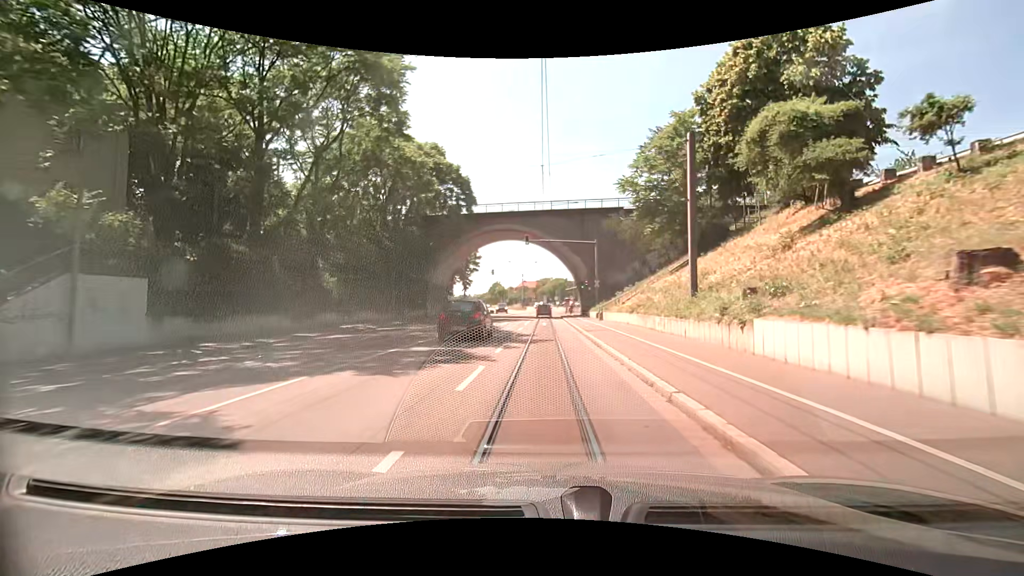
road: primary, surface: asphalt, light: Day
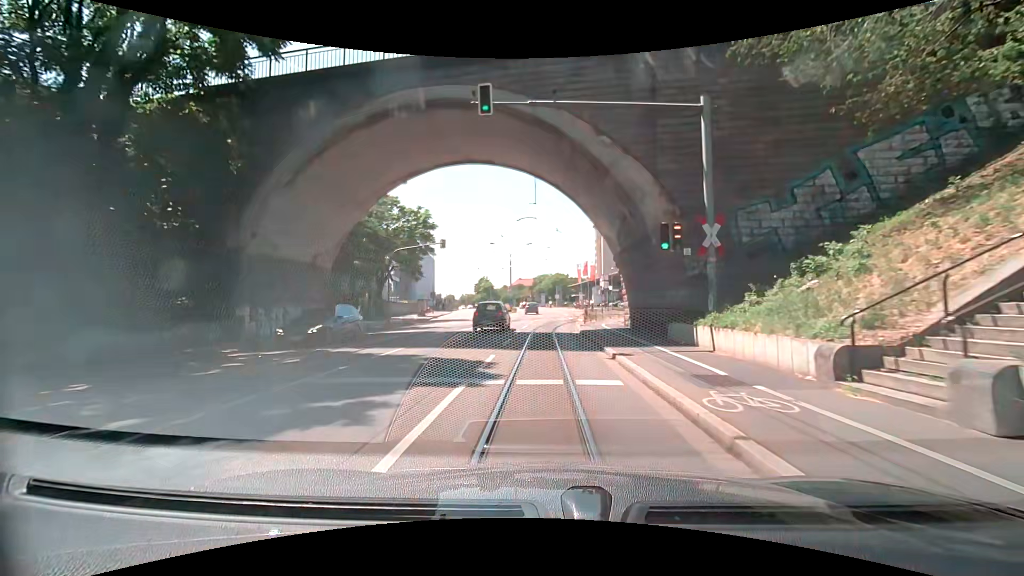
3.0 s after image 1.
(0.0, +33.6) m; 0°
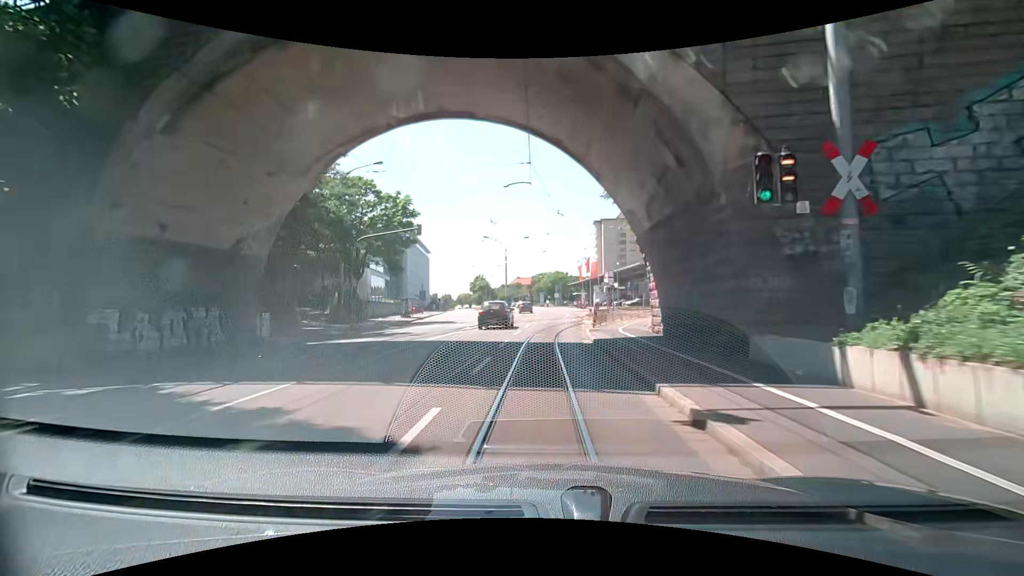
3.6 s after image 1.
(0.0, +6.8) m; -1°
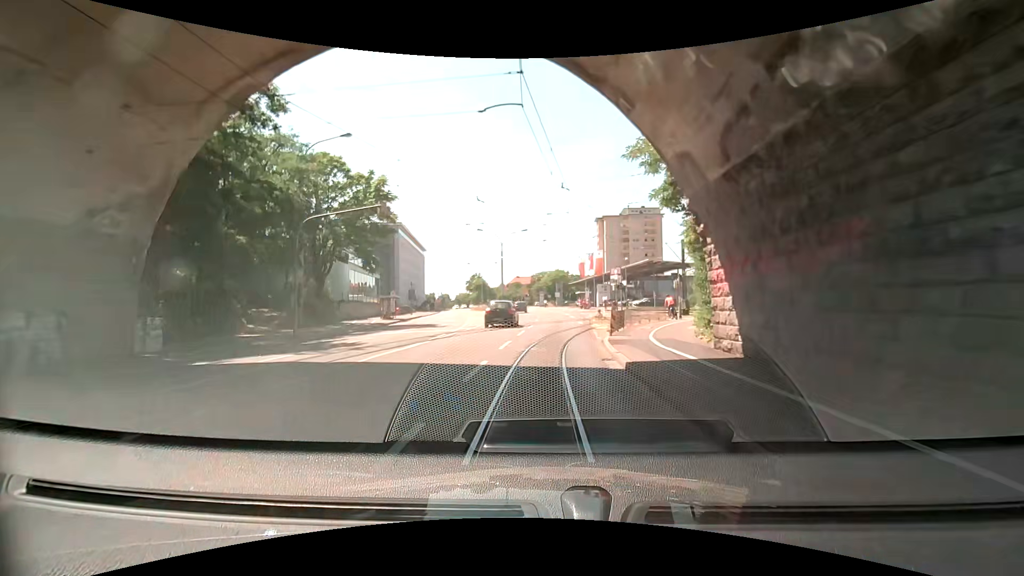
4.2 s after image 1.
(0.0, +6.8) m; 0°
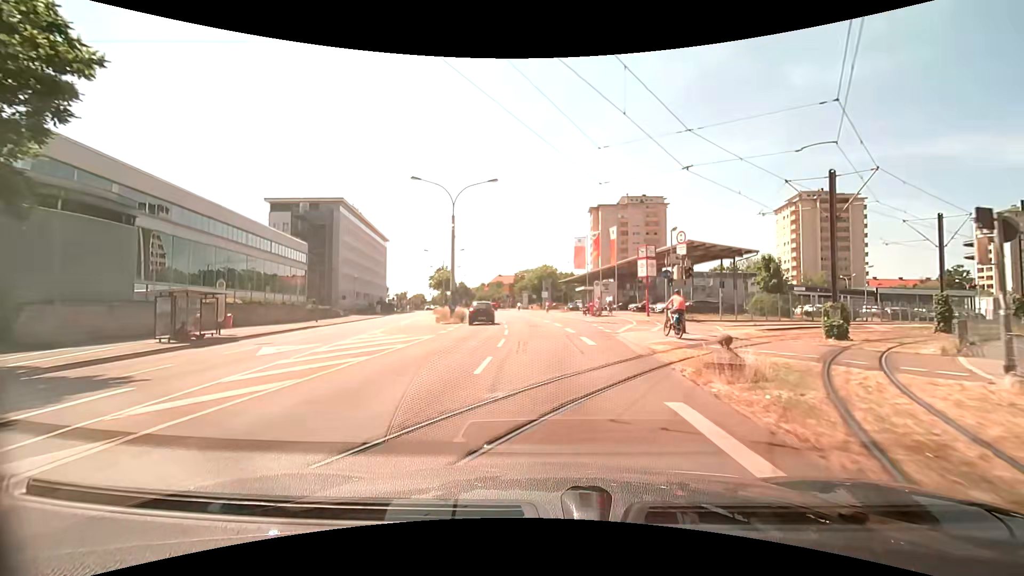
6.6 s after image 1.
(+0.4, +26.8) m; +2°
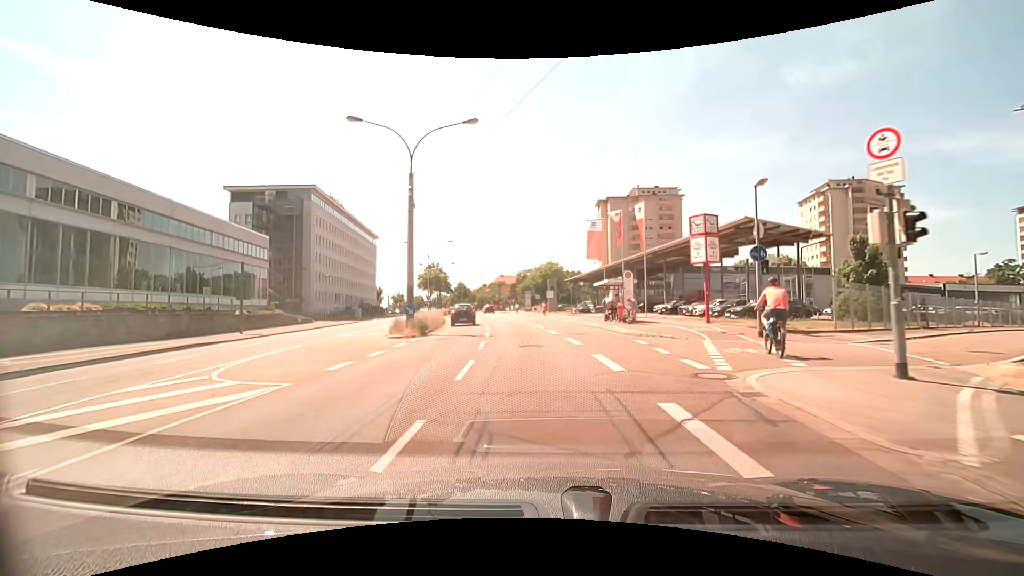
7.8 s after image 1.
(+0.1, +12.6) m; -1°
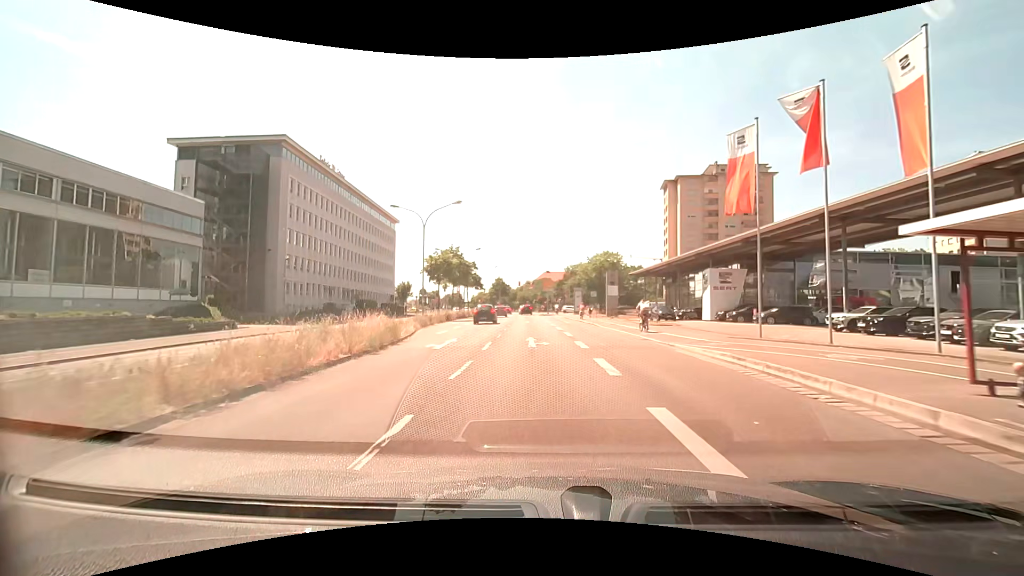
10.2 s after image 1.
(-0.6, +23.8) m; -4°
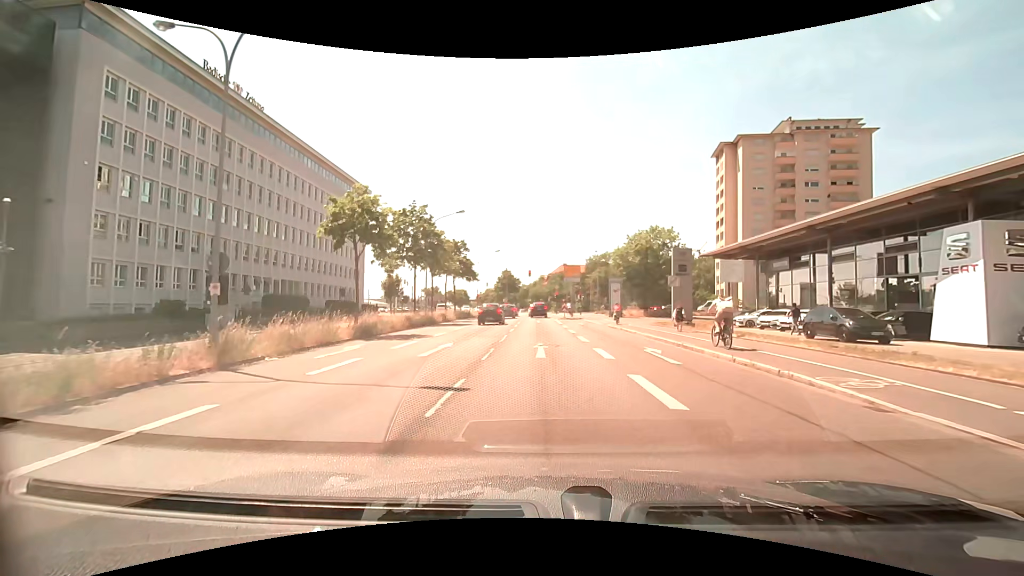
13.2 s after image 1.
(-0.9, +27.5) m; -2°
(0, +10) (0, +20) (0, +30) (-1, +40) (-1, +50) (-1, +60) (-1, +70) (-1, +80) (-2, +90) (-2, +100) m
